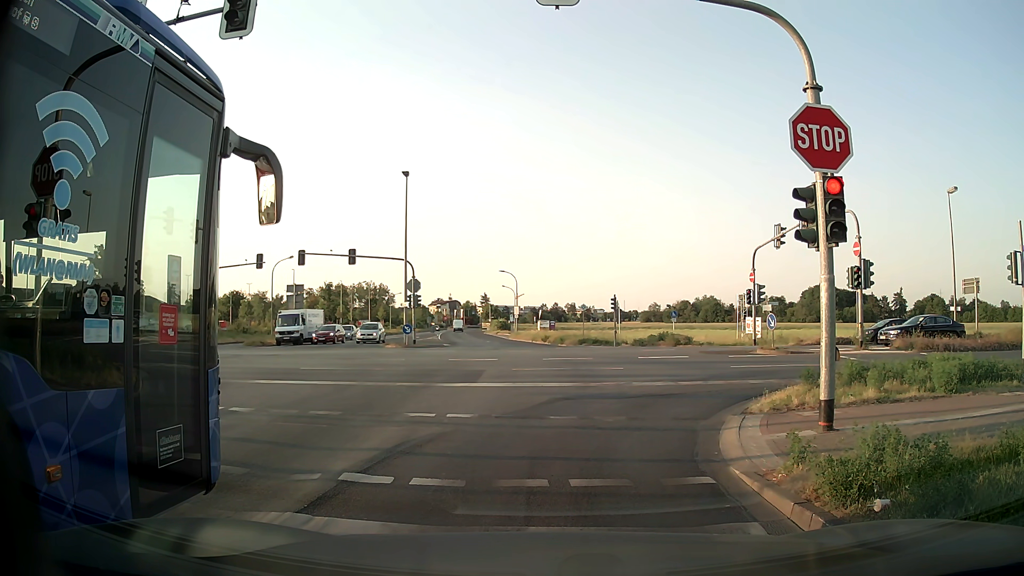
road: tertiary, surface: asphalt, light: Day
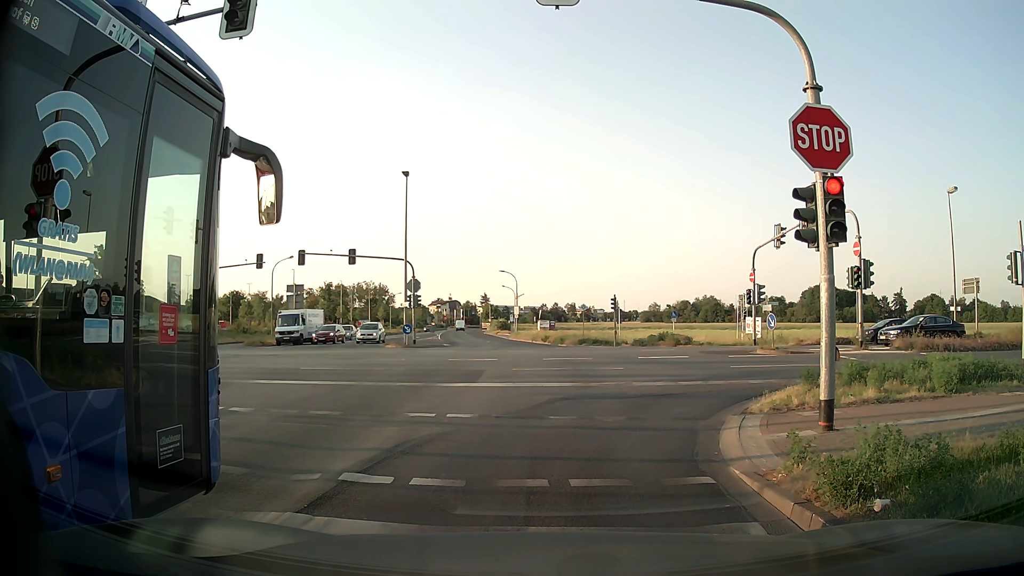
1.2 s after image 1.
(0.0, 0.0) m; 0°
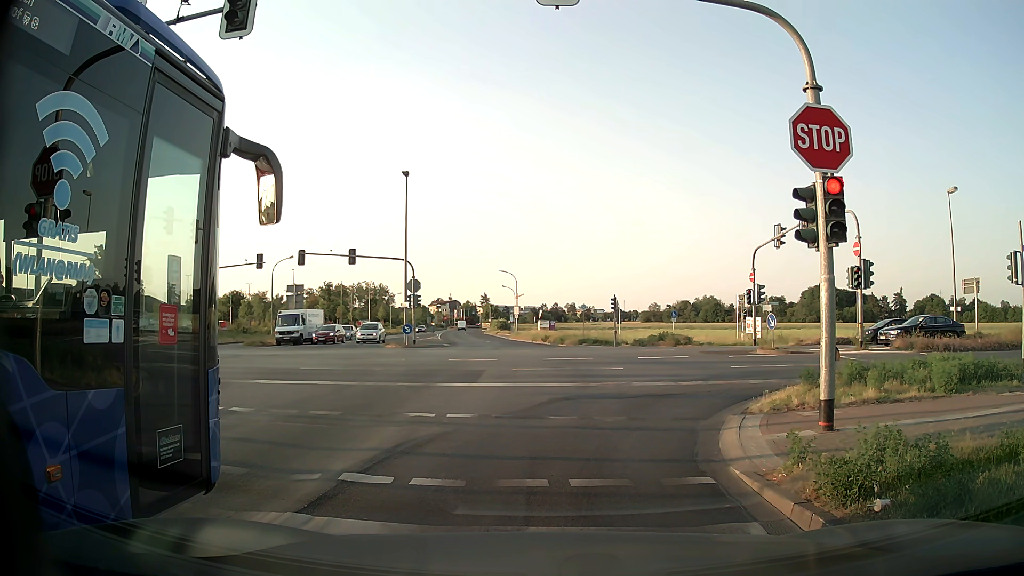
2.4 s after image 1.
(0.0, 0.0) m; 0°
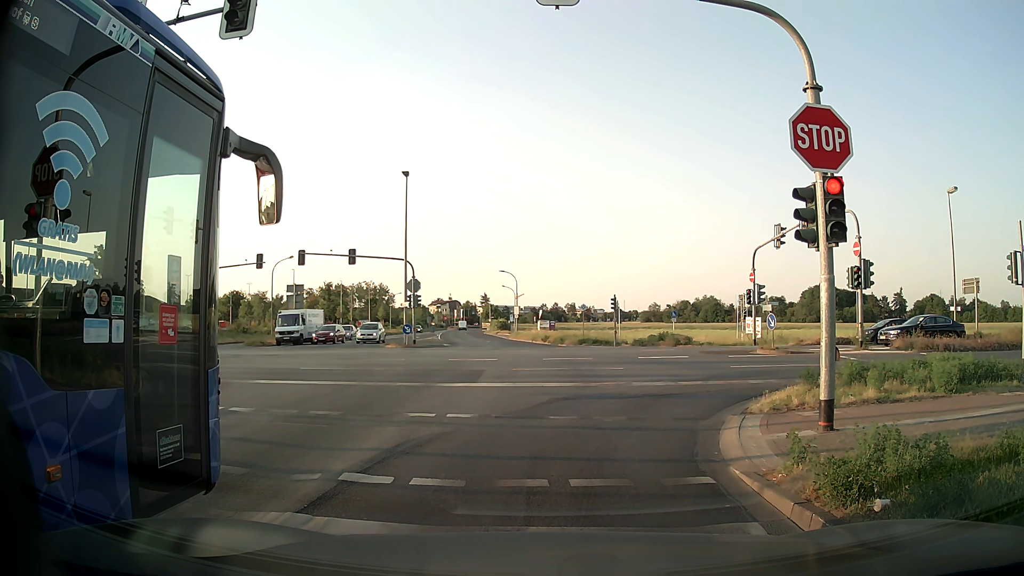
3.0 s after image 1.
(0.0, 0.0) m; 0°
(+1, +10) (+6, +18) (+15, +20) (+25, +20) (+35, +20) (+45, +20) (+55, +21) (+65, +21) (+75, +21) (+85, +22) m
